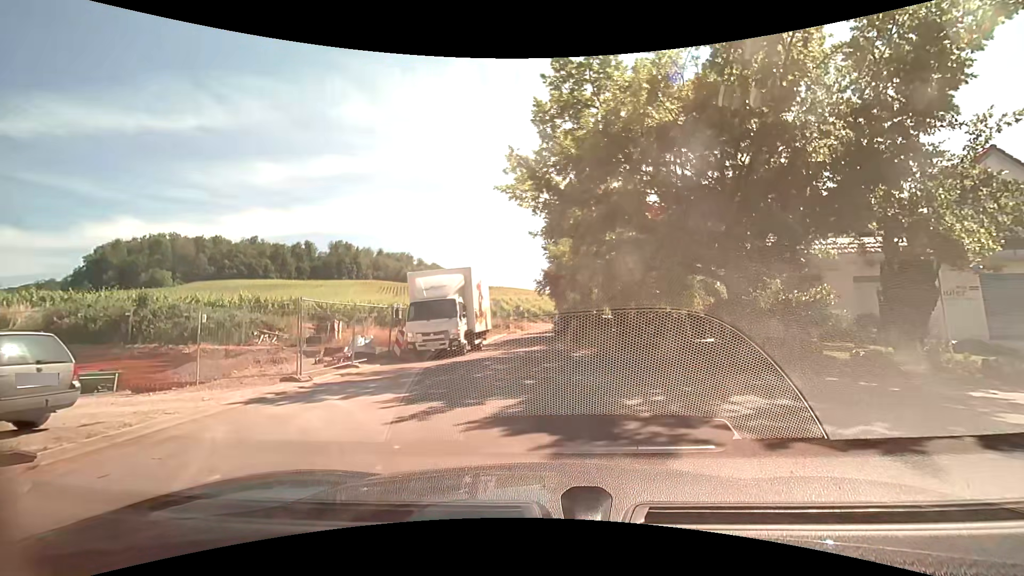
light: Day
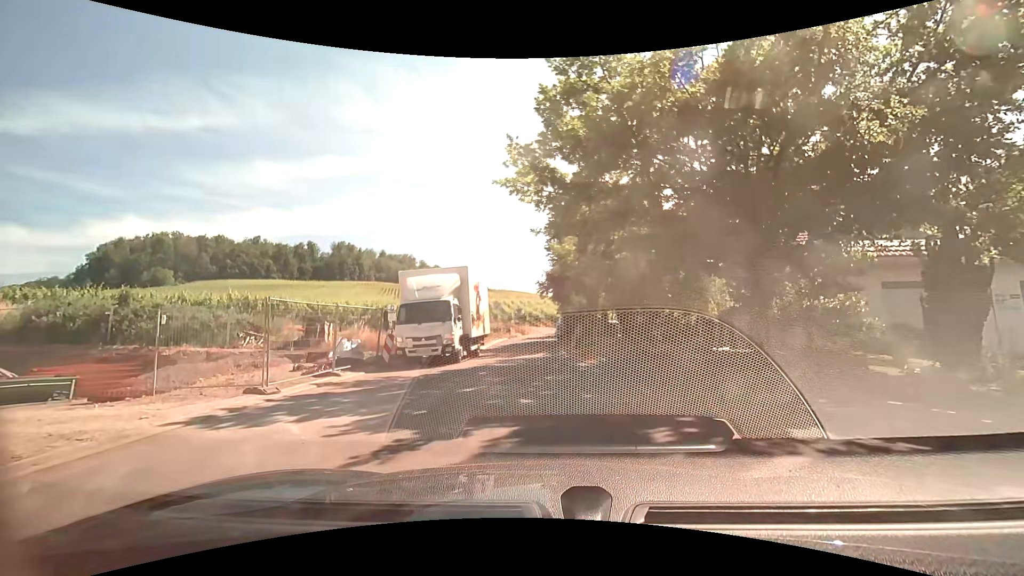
(0.0, +1.6) m; 0°
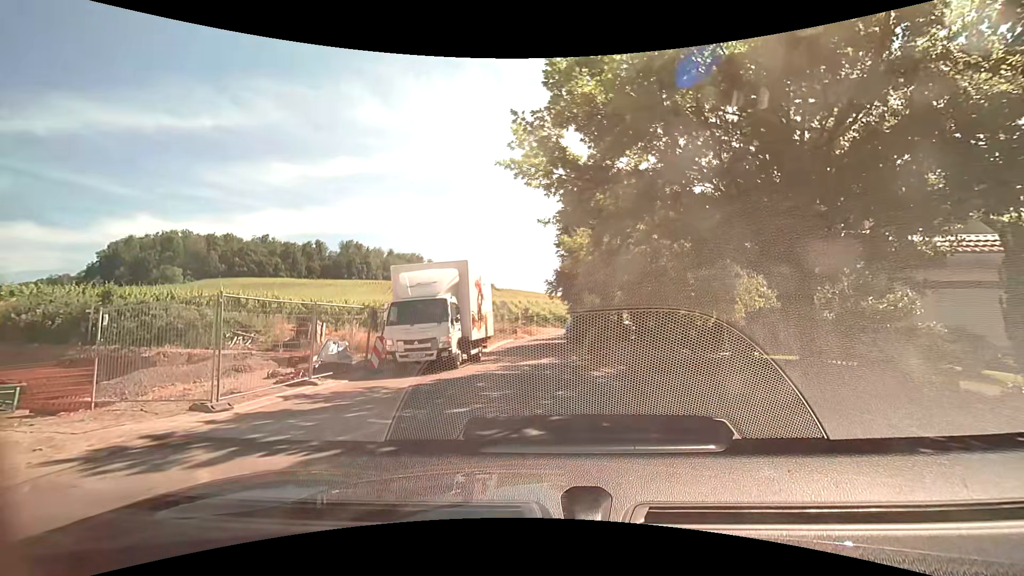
(0.0, +2.1) m; -1°
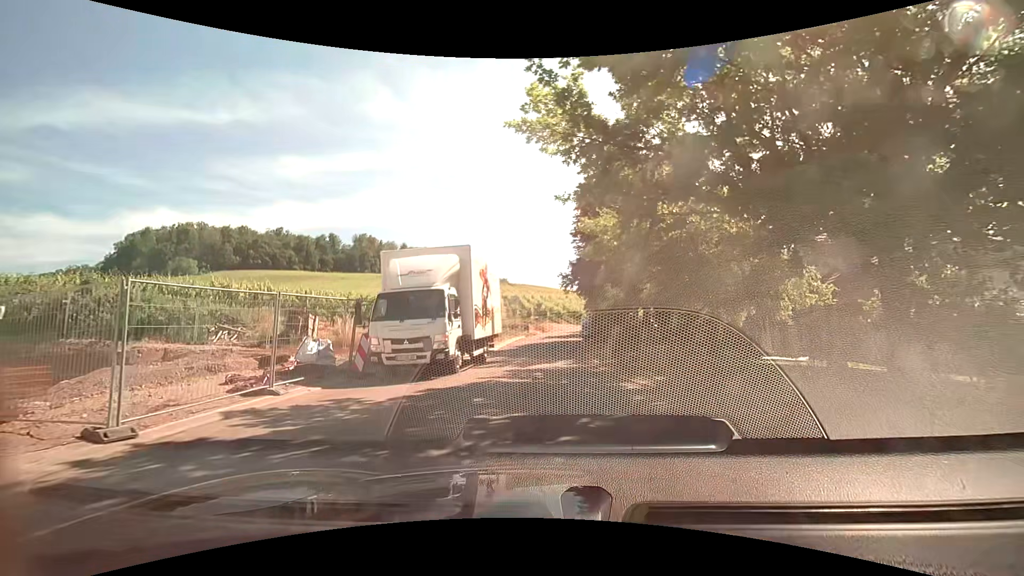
(0.0, +2.5) m; -2°
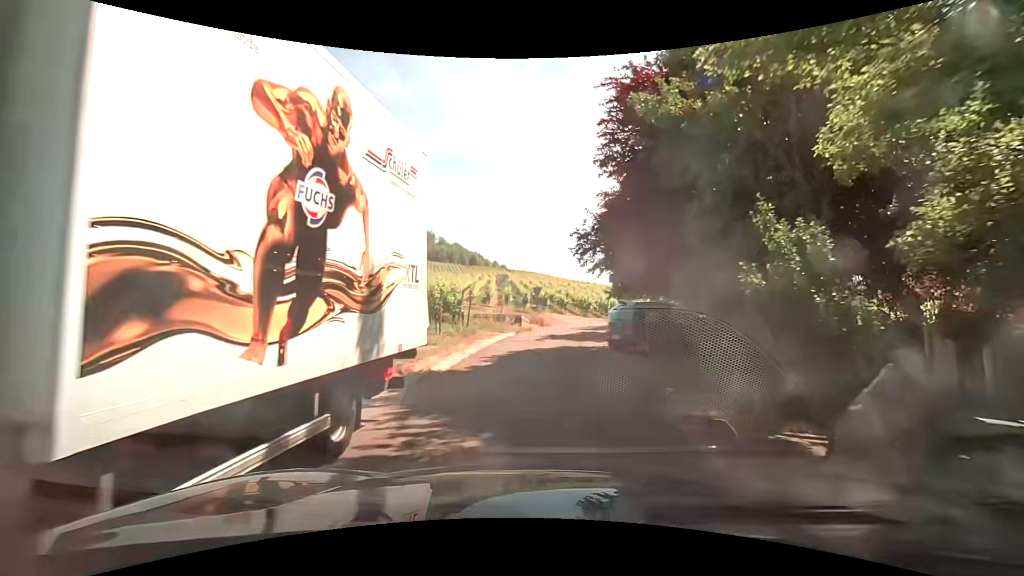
(+0.1, +11.5) m; +1°
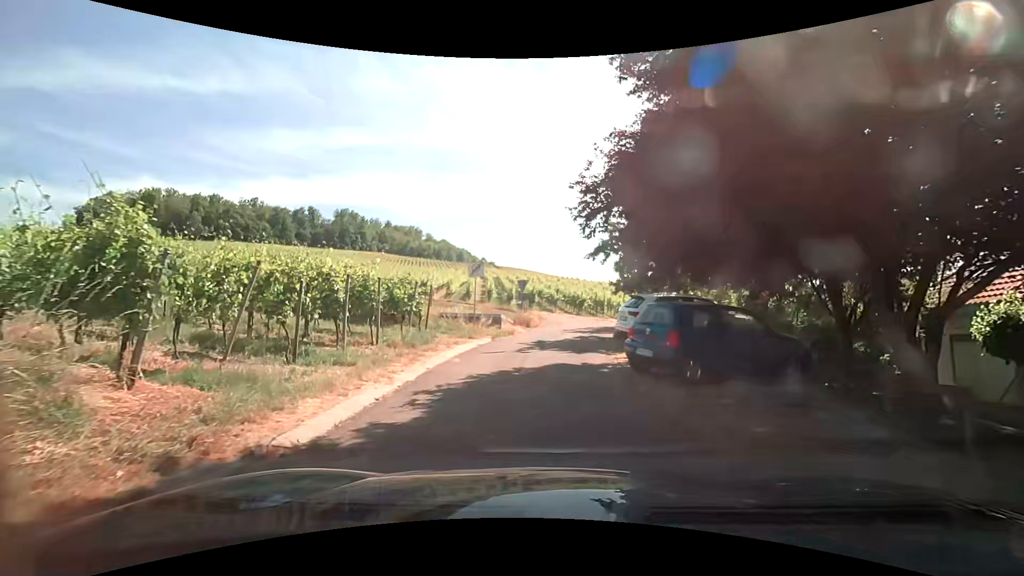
(+0.1, +6.0) m; +3°
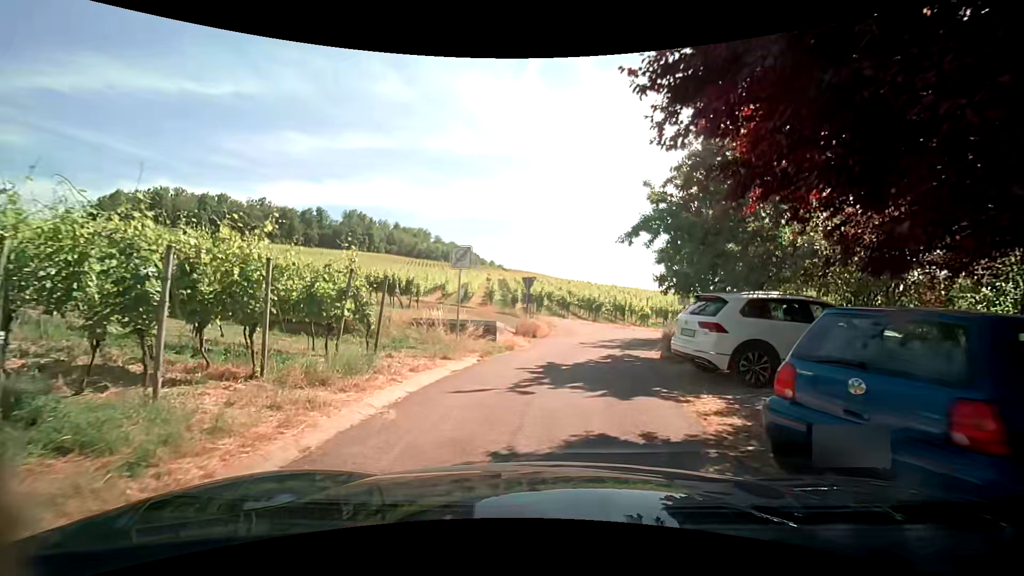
(-0.2, +5.9) m; -3°
